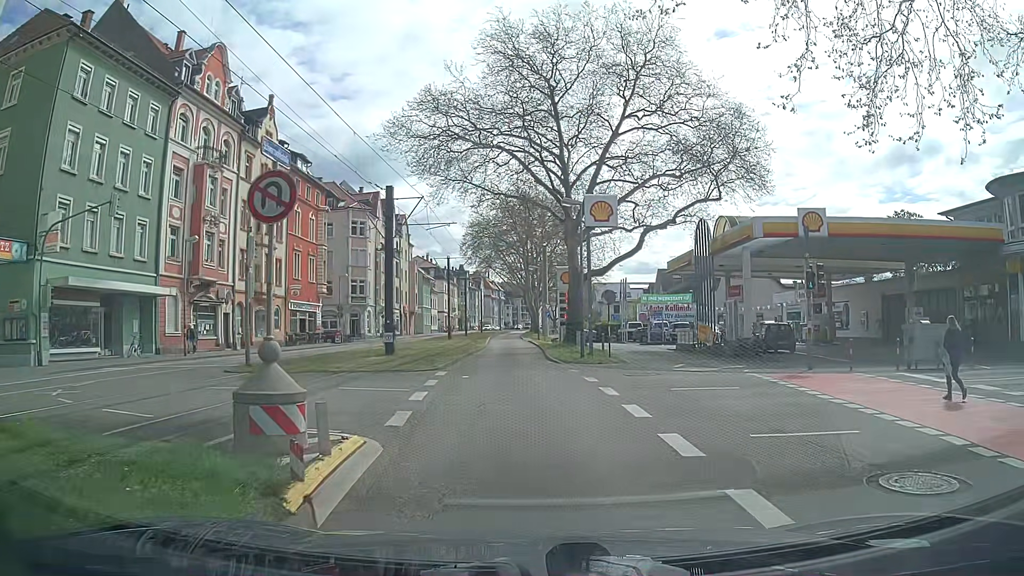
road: secondary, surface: asphalt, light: Day
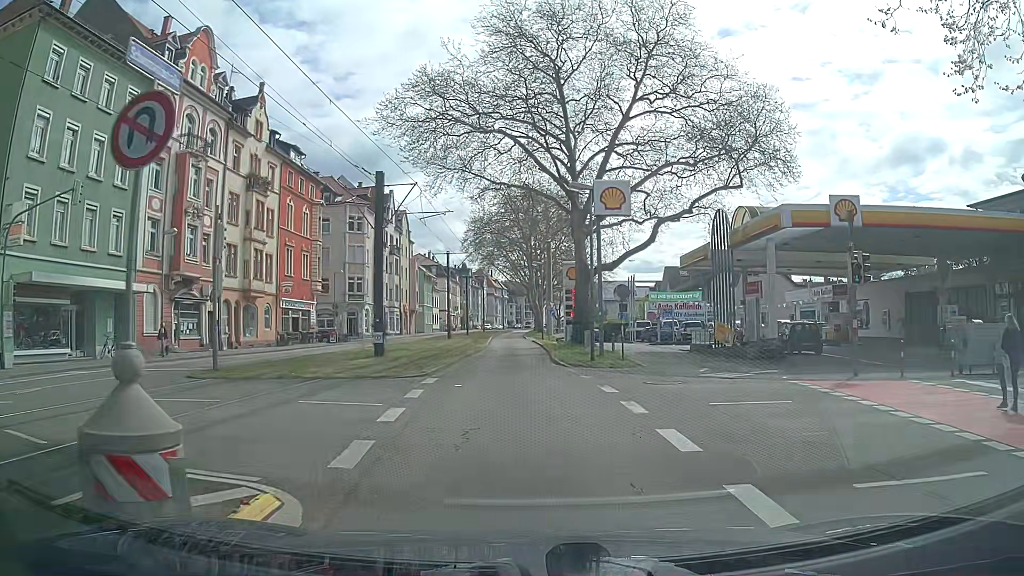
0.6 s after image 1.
(0.0, +2.9) m; 0°
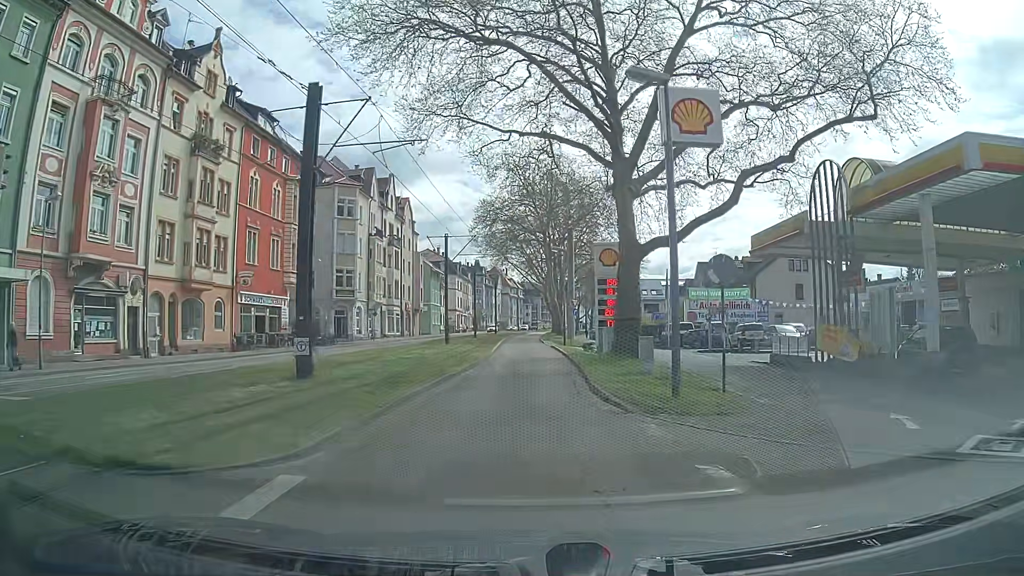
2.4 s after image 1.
(-0.2, +11.2) m; -3°
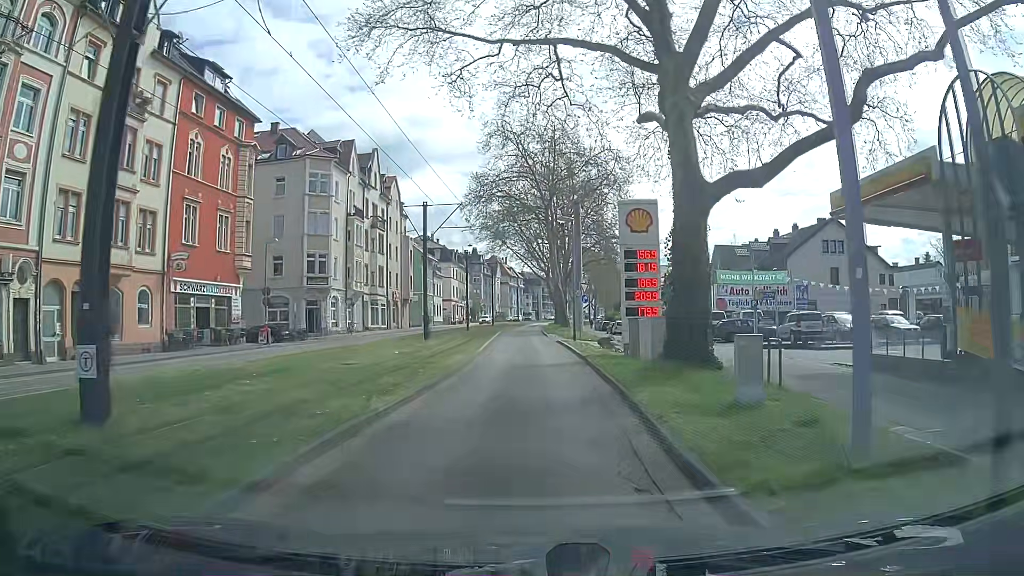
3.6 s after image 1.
(+0.1, +8.8) m; 0°
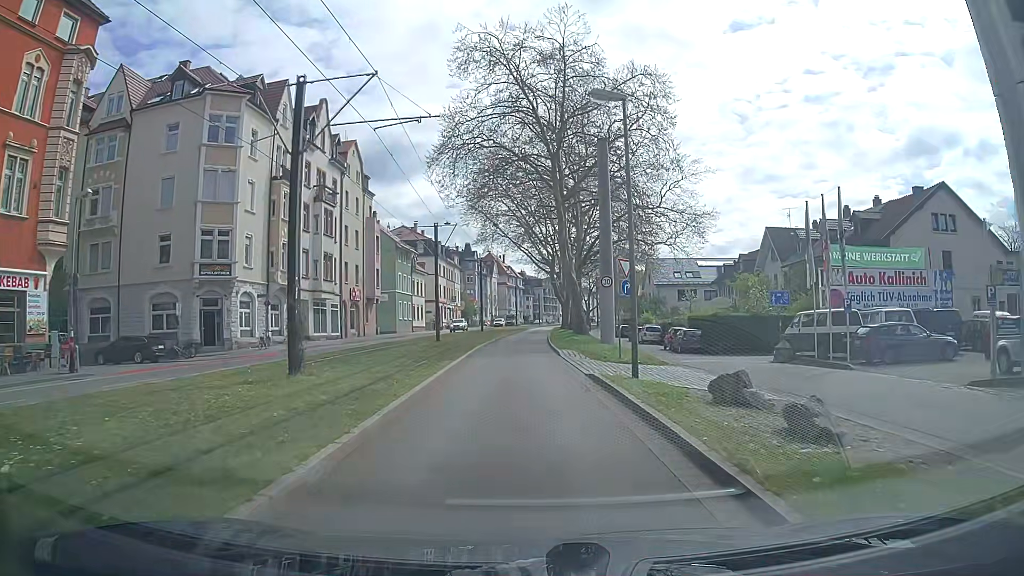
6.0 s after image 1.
(0.0, +19.4) m; +1°
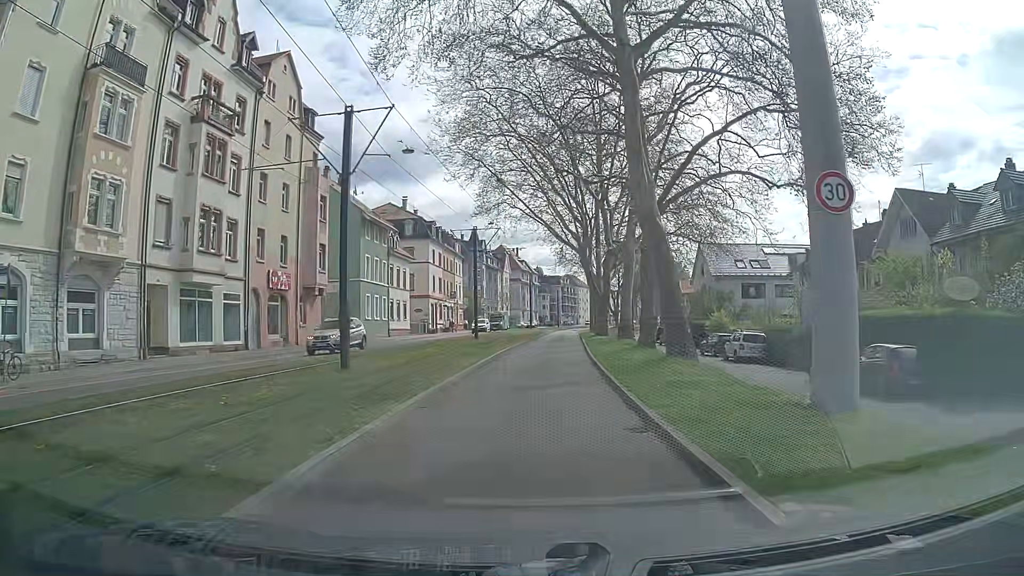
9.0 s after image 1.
(-0.8, +23.1) m; -3°
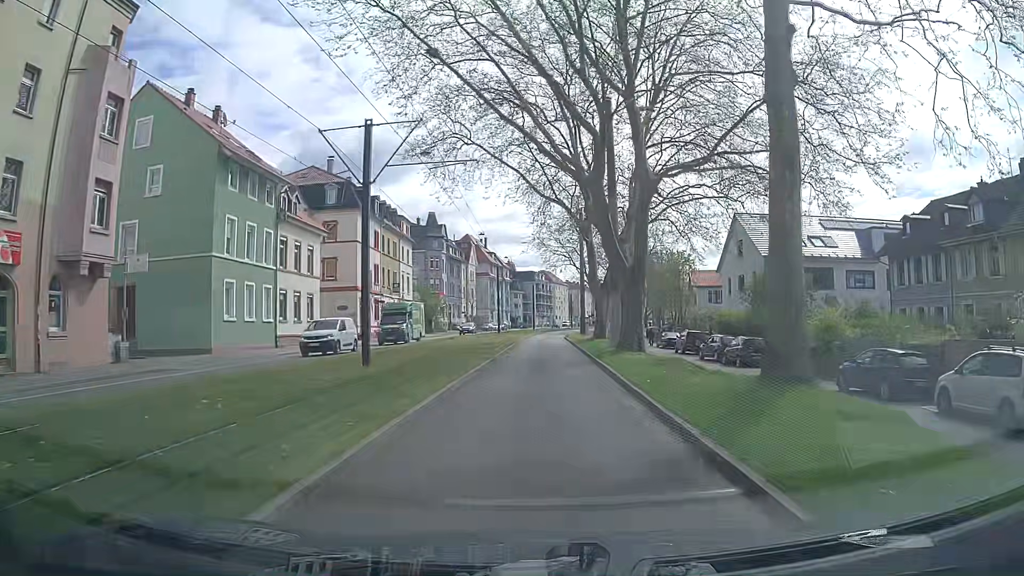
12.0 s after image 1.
(+0.5, +23.5) m; +3°
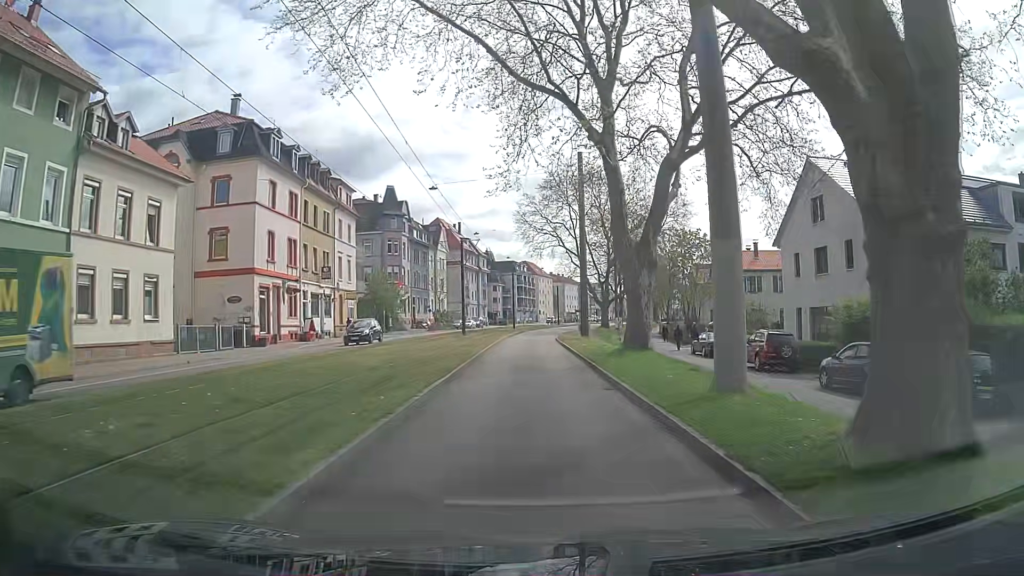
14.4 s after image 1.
(+0.3, +19.3) m; +1°
(0, +10) (0, +20) (0, +30) (0, +40) (0, +50) (+1, +60) (+3, +70) (+5, +80) (+7, +89) (+9, +99) m
